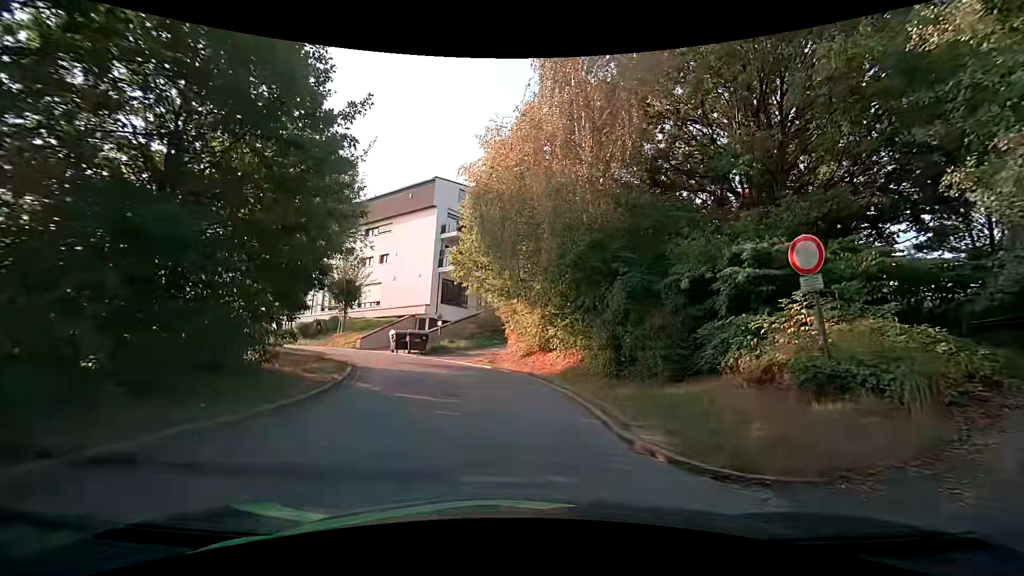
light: Day
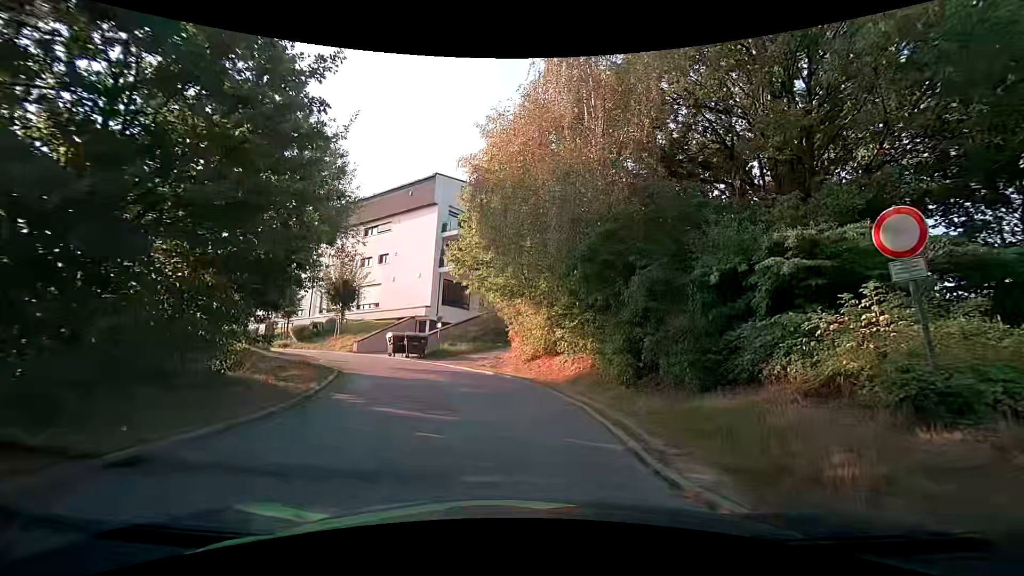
(0.0, +1.7) m; -3°
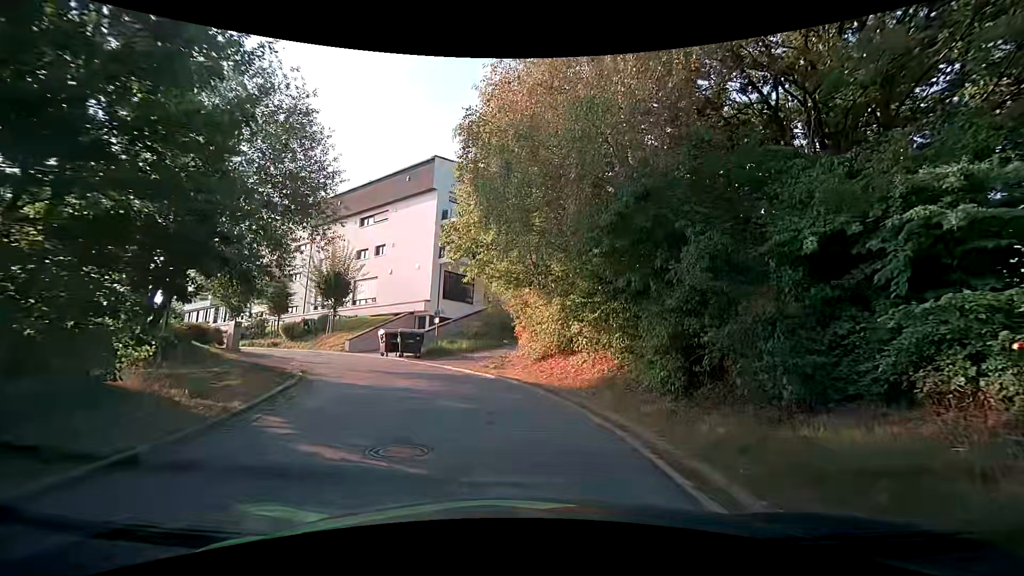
(0.0, +3.4) m; +1°
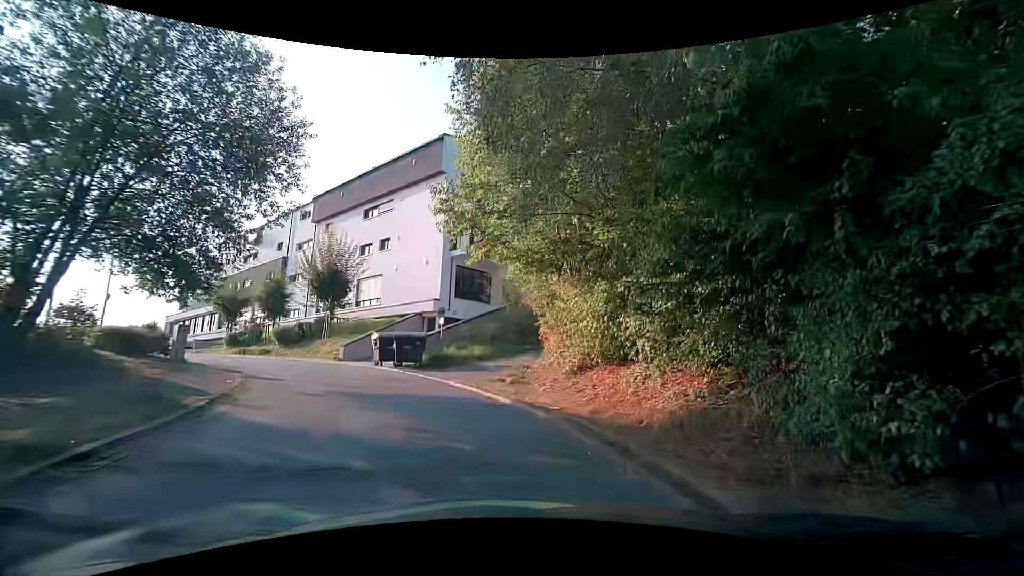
(-0.1, +5.2) m; -3°
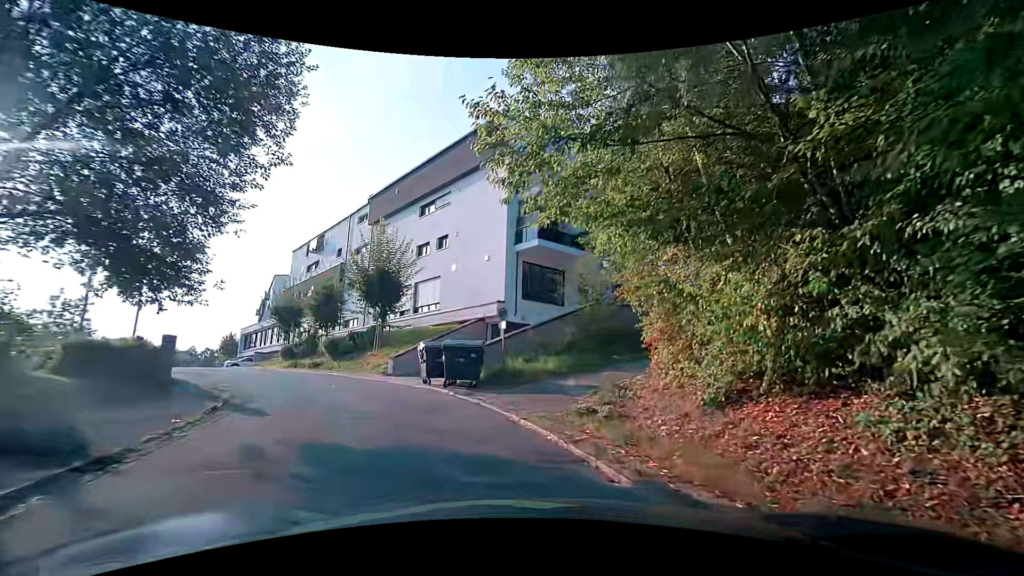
(-0.4, +5.2) m; -7°
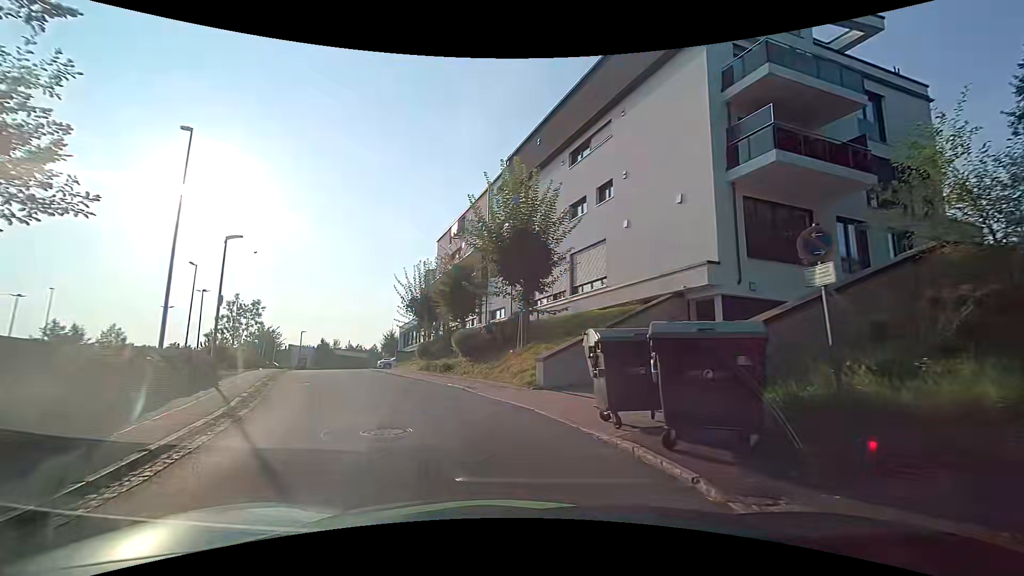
(-1.9, +9.7) m; -18°
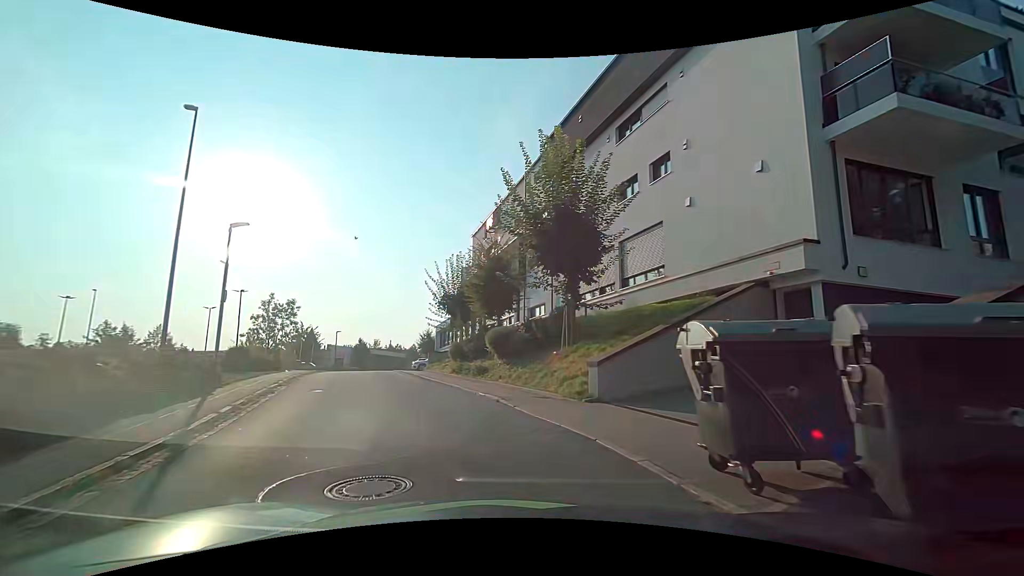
(-0.2, +2.9) m; -6°
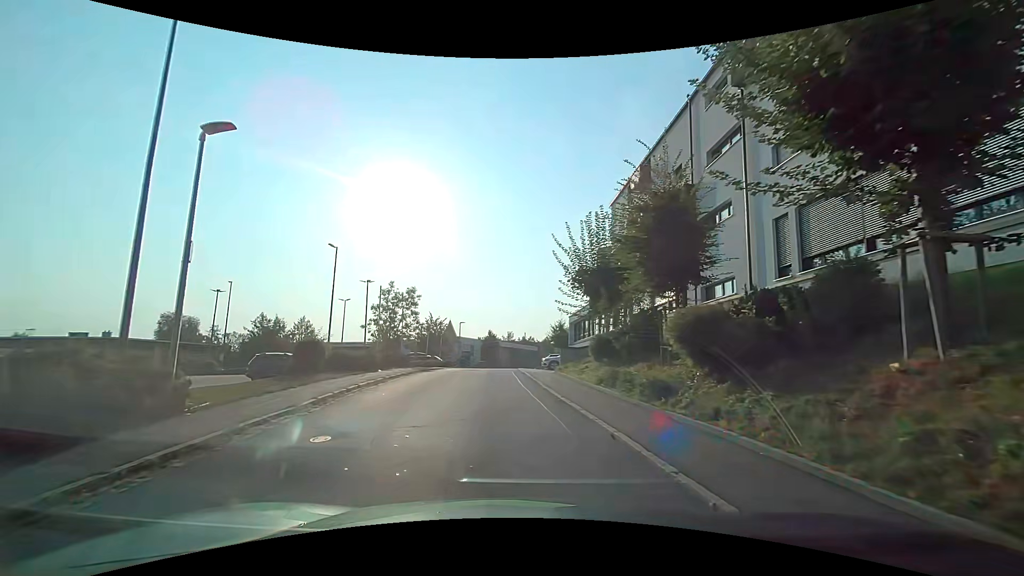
(-1.2, +9.2) m; -16°
(0, +10) (-1, +20) (-1, +30) (-1, +40) (-1, +50) (0, +60) (+1, +70) (+3, +80) (+5, +90) (+7, +99) m
